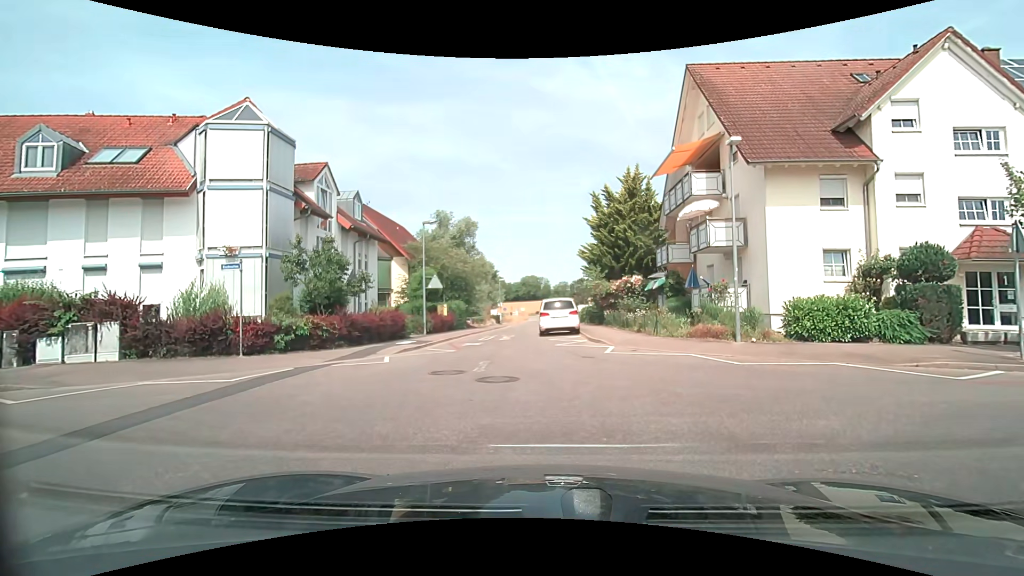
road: tertiary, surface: asphalt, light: Day
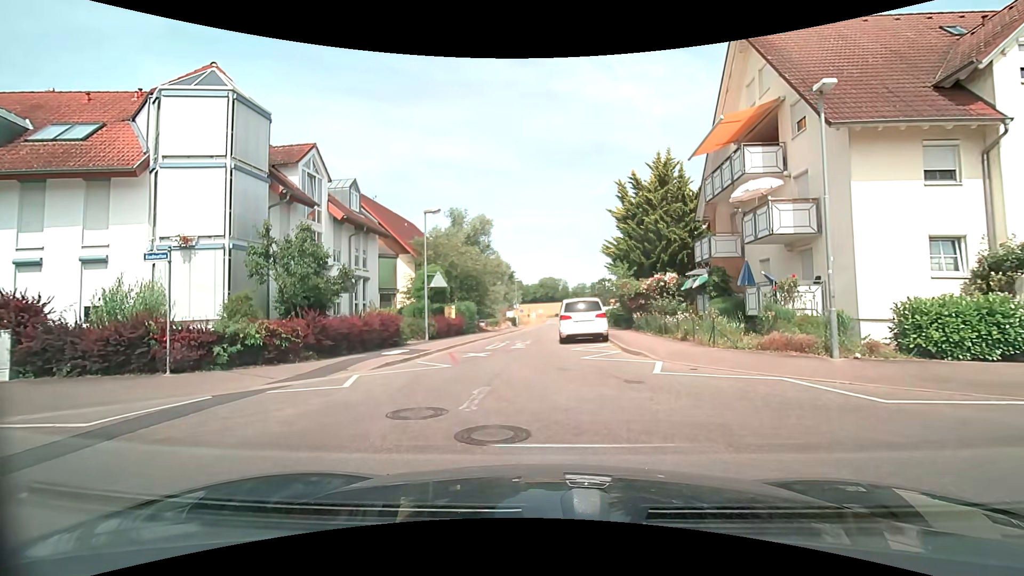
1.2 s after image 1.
(0.0, +4.0) m; -1°
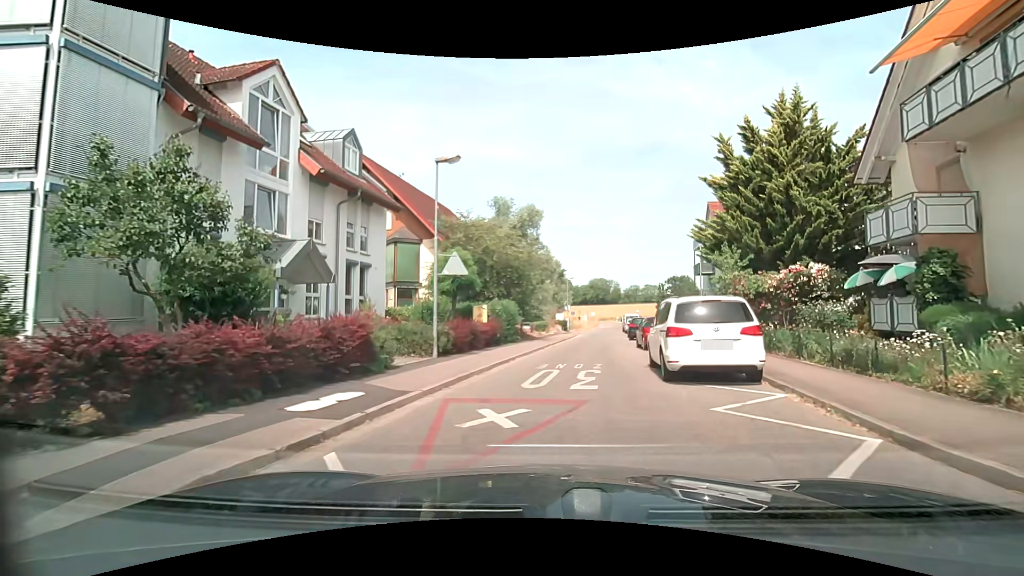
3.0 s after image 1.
(-0.7, +8.9) m; -7°
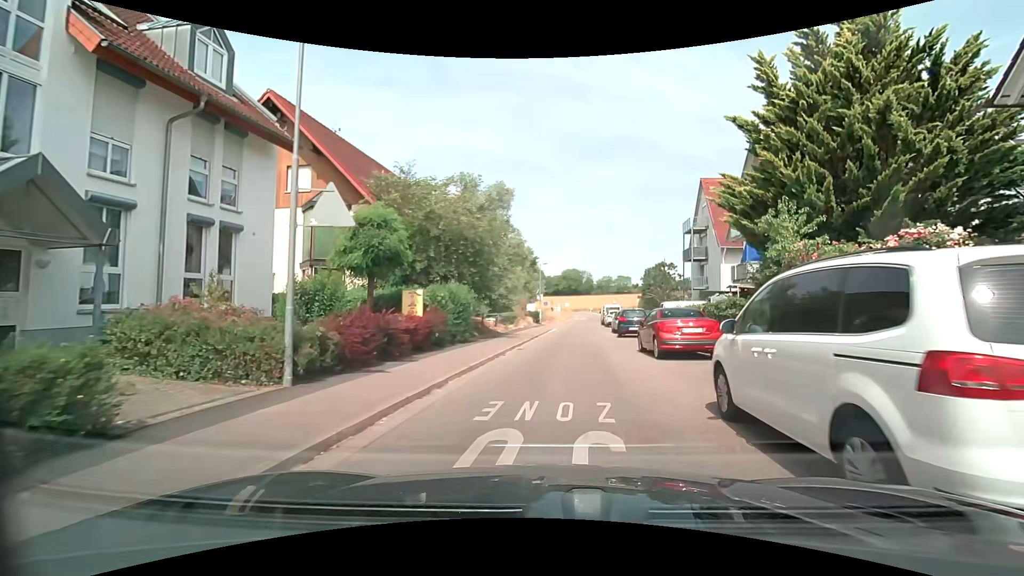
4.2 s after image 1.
(+0.2, +7.4) m; +3°
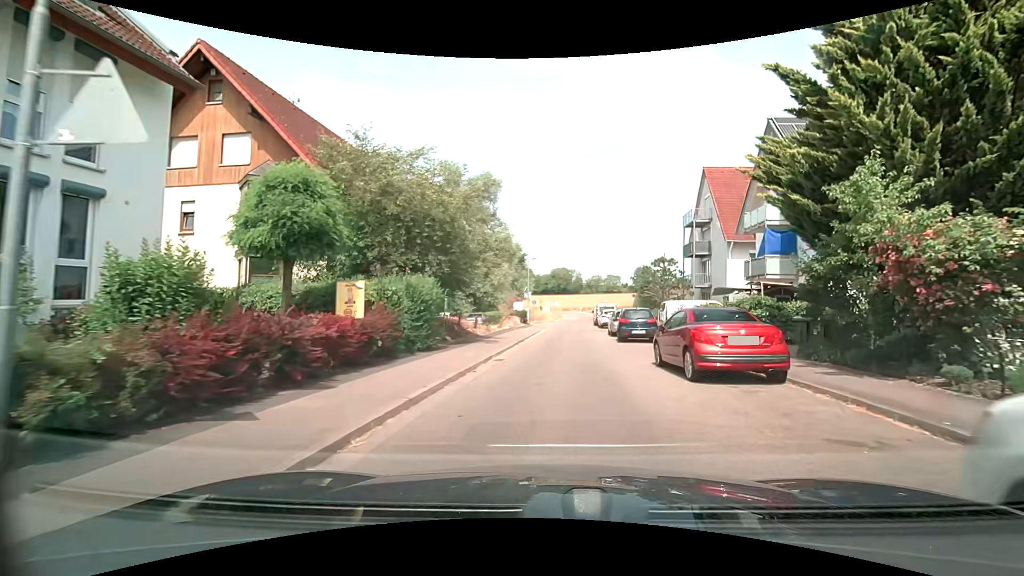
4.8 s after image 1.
(0.0, +4.2) m; +1°
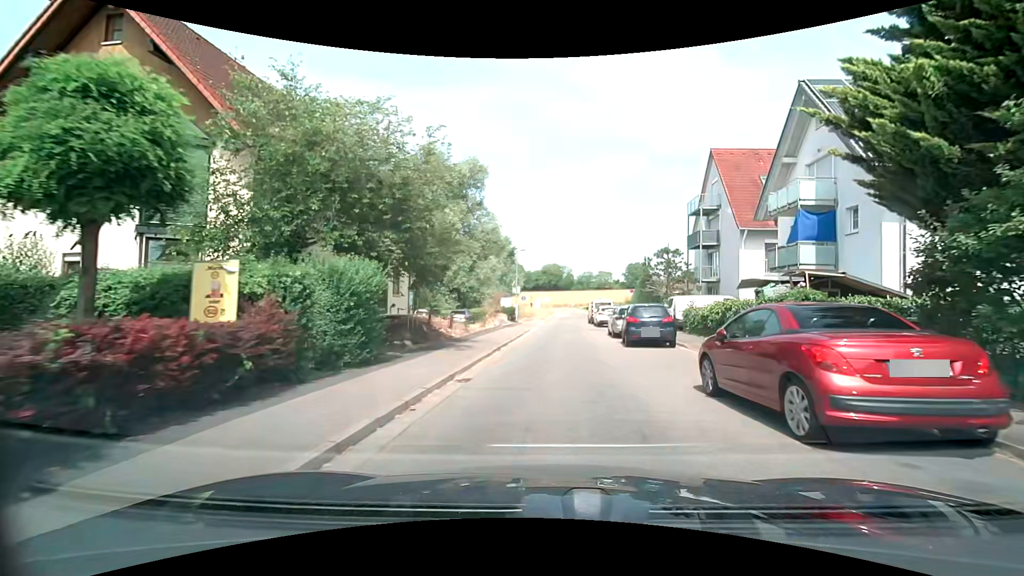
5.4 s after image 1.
(0.0, +4.4) m; +1°
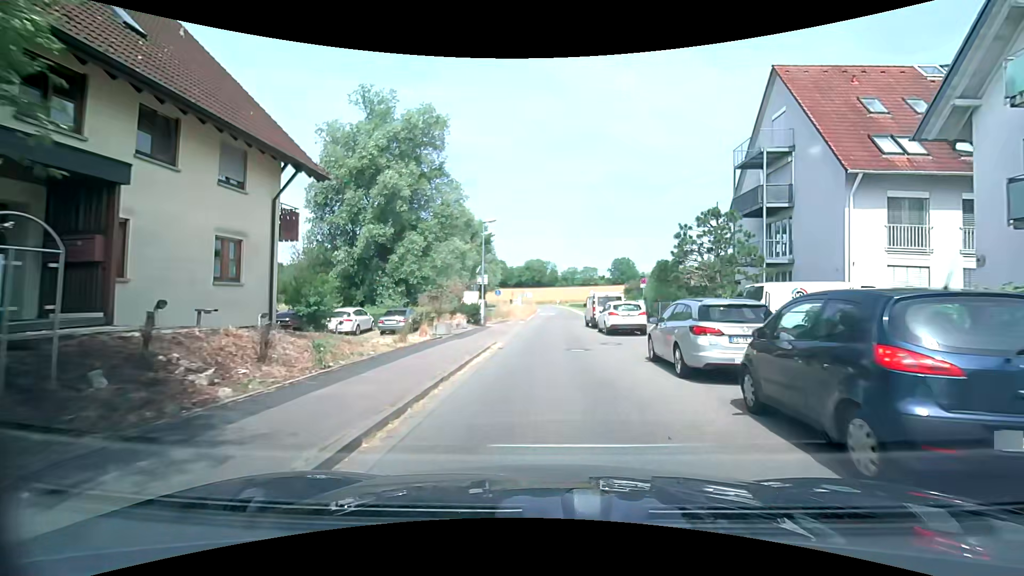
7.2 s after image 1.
(+0.2, +13.5) m; +2°
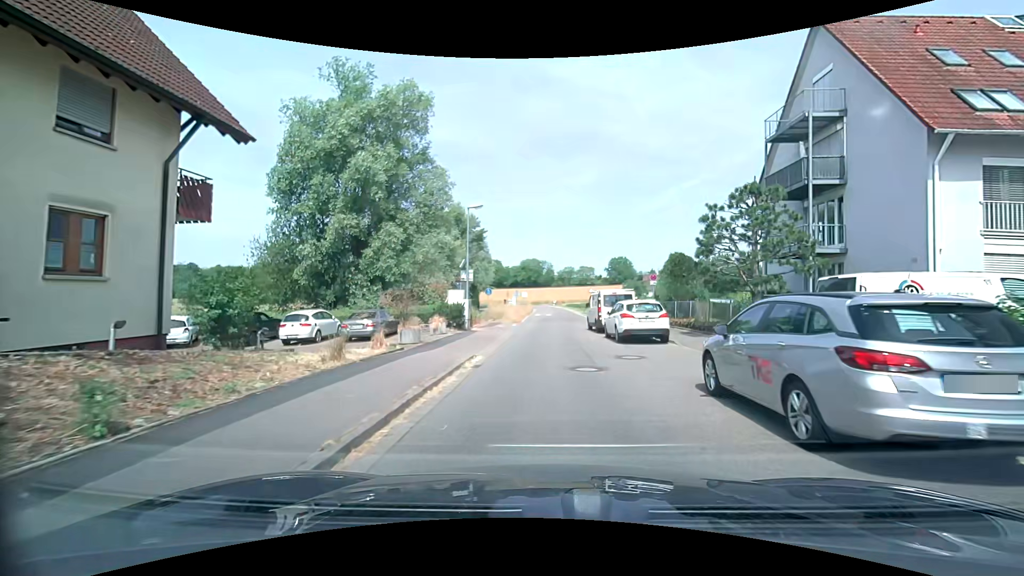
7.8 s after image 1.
(+0.1, +4.5) m; +1°
(0, +10) (0, +20) (0, +30) (+2, +40) (+2, +50) (+3, +60) (+3, +70) (+3, +80) (+3, +90) (+2, +100) m
